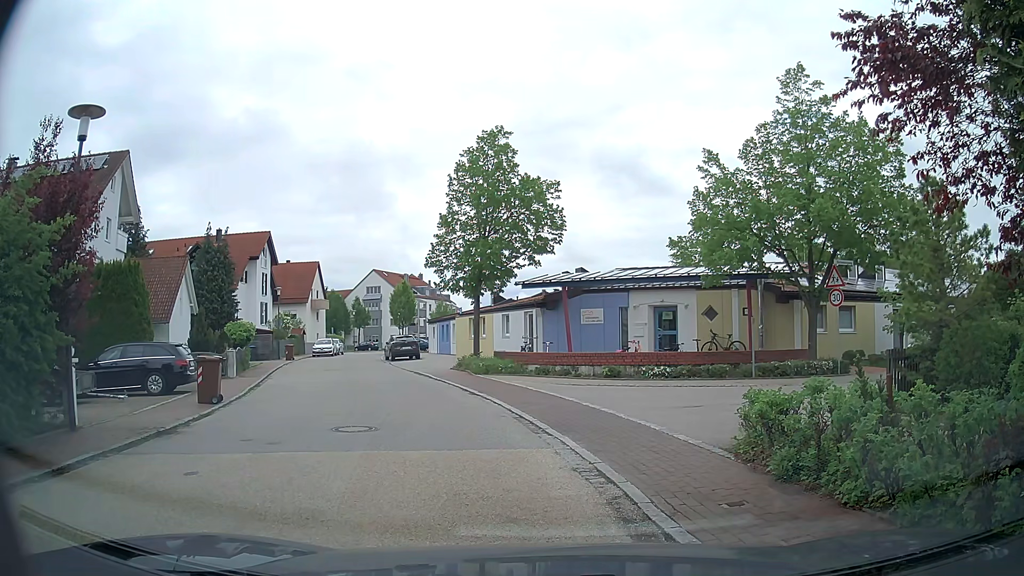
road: residential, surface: asphalt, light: Day
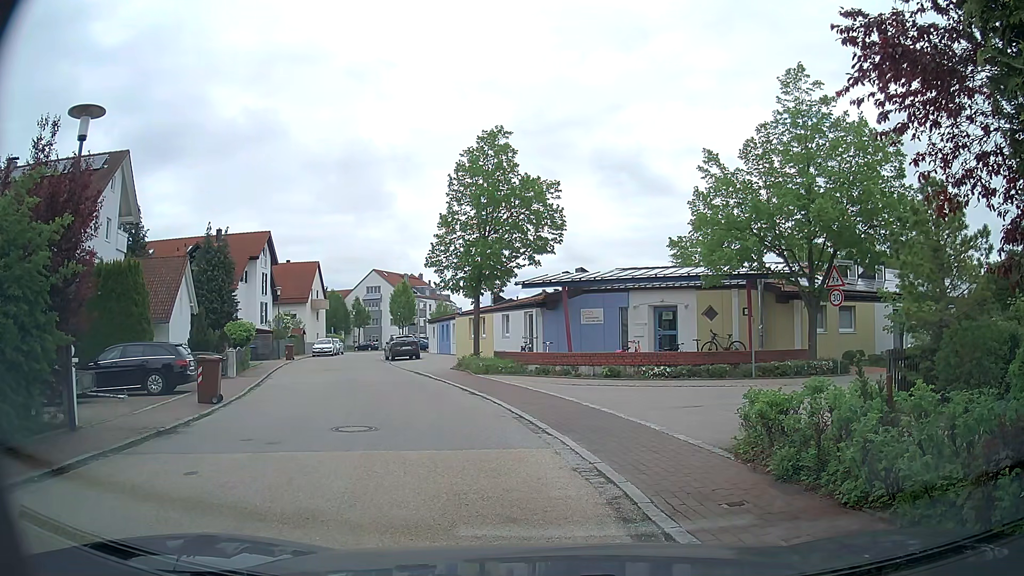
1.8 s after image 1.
(0.0, 0.0) m; 0°
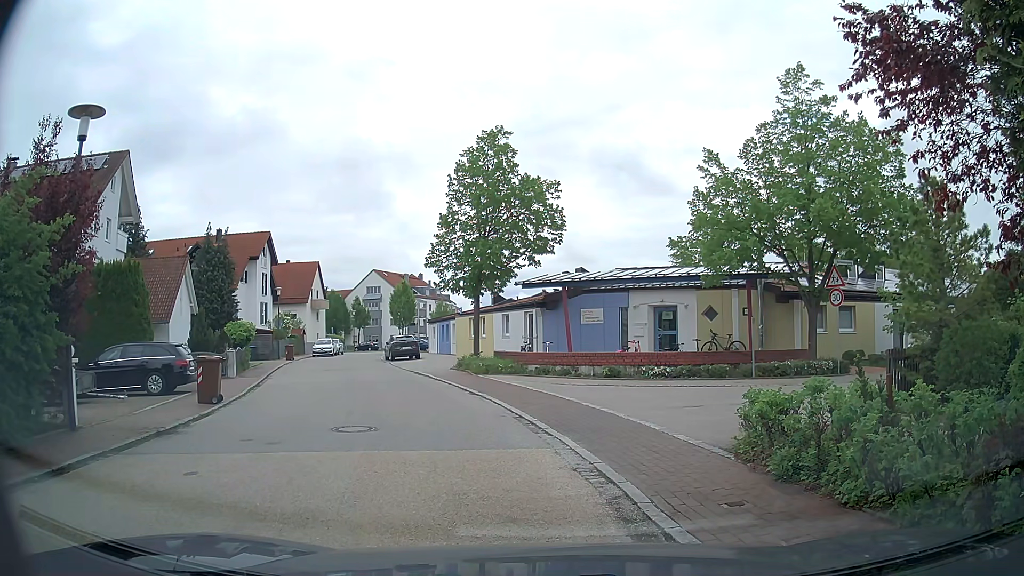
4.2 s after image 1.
(0.0, 0.0) m; 0°
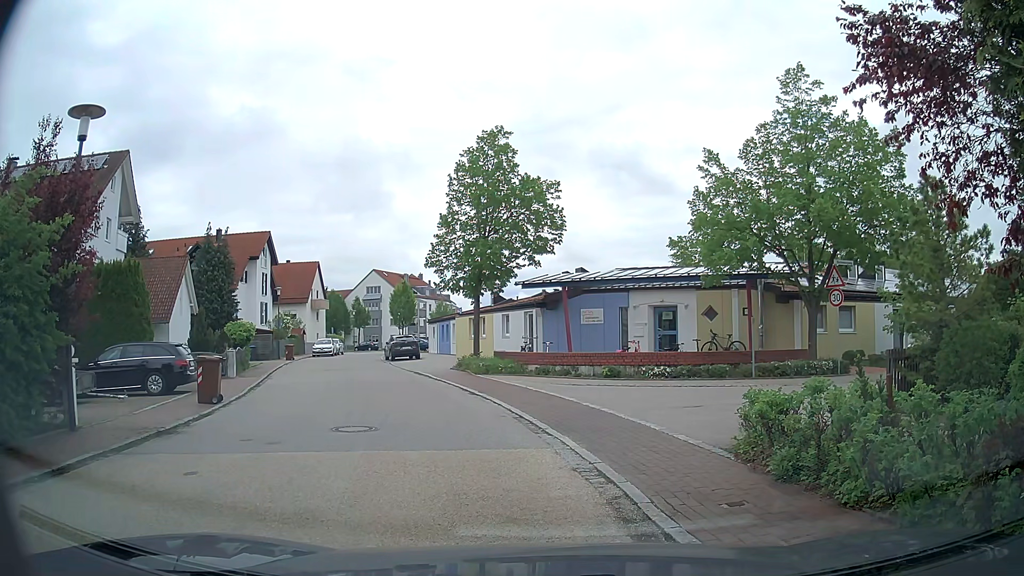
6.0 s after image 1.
(0.0, 0.0) m; 0°
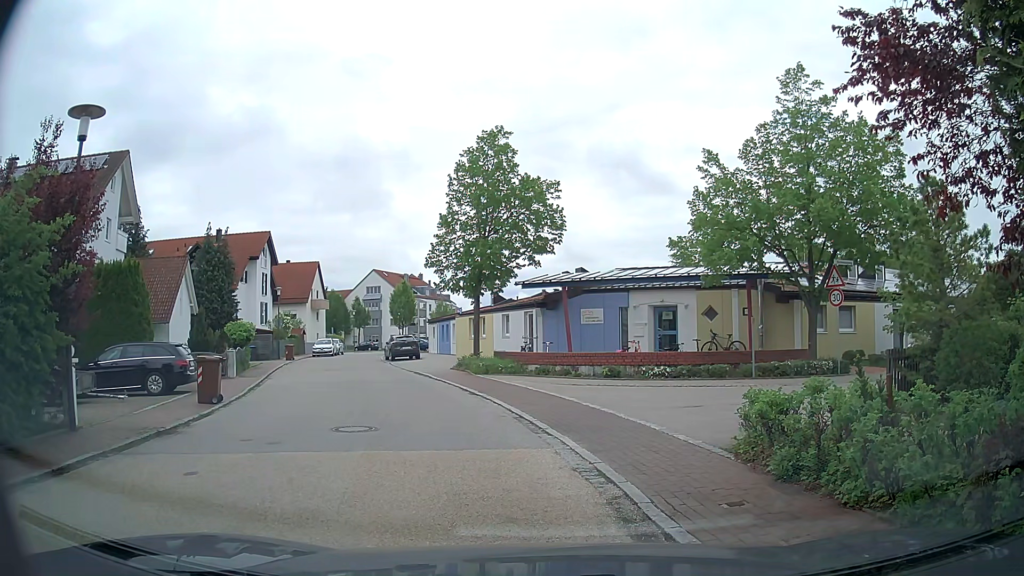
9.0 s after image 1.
(0.0, 0.0) m; 0°
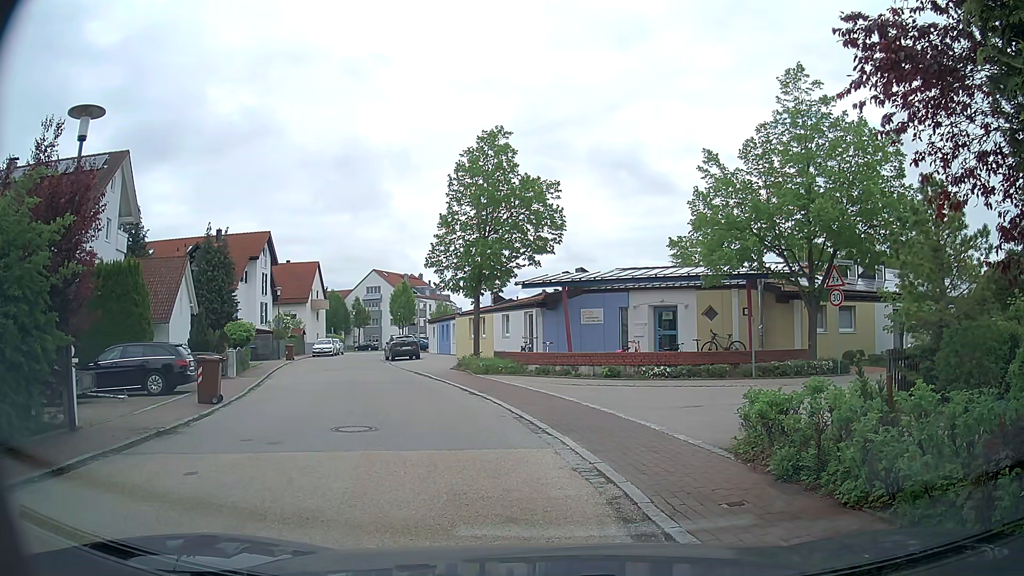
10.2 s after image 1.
(0.0, 0.0) m; 0°
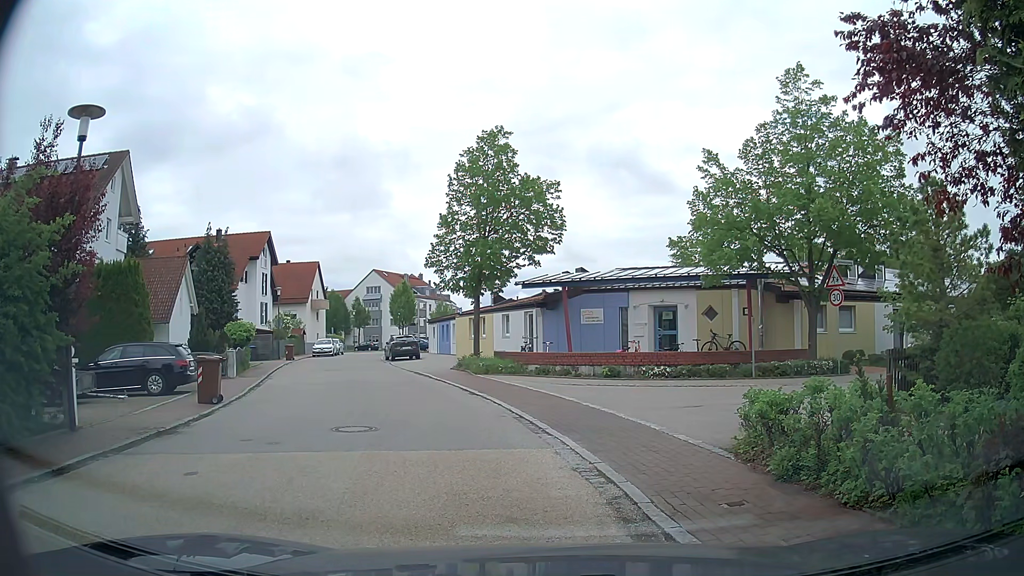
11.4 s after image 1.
(0.0, 0.0) m; 0°
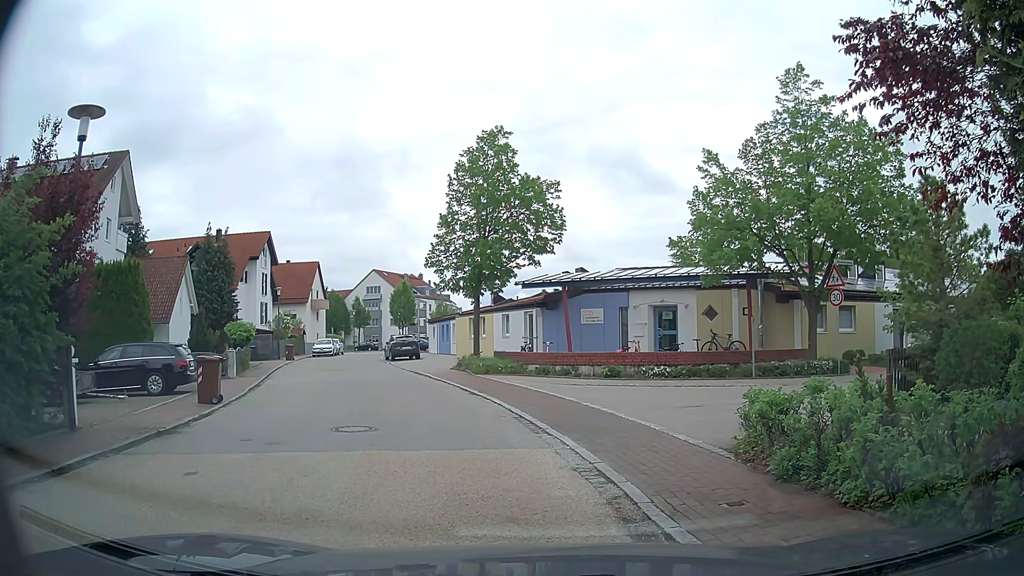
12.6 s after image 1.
(0.0, 0.0) m; 0°
